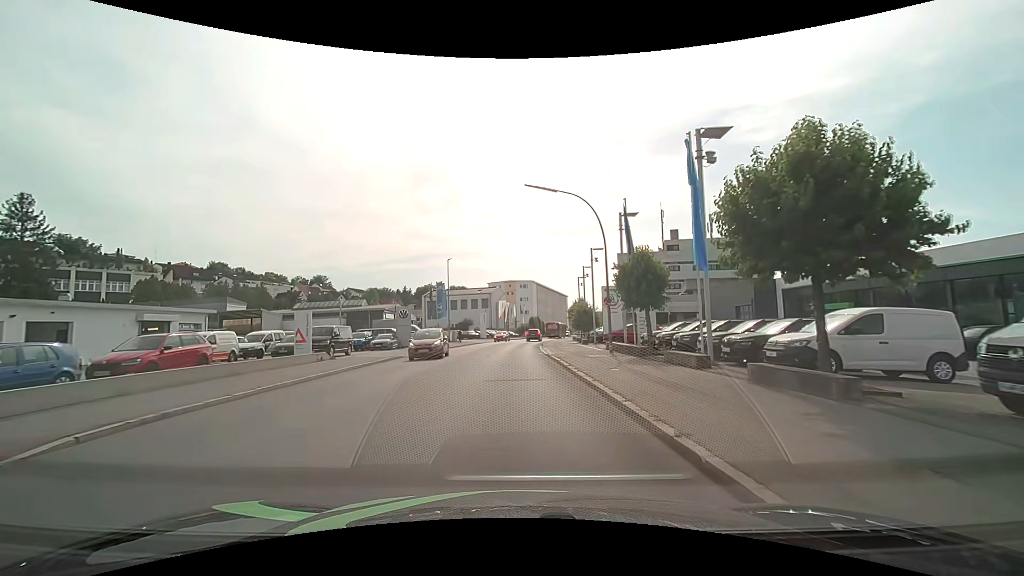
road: tertiary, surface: asphalt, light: Day
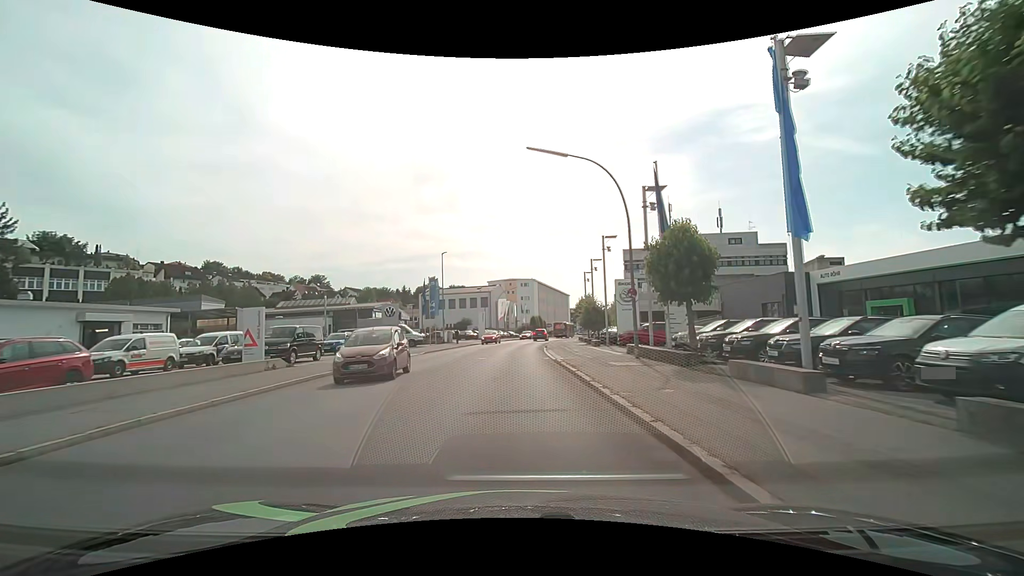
(0.0, +5.3) m; -1°
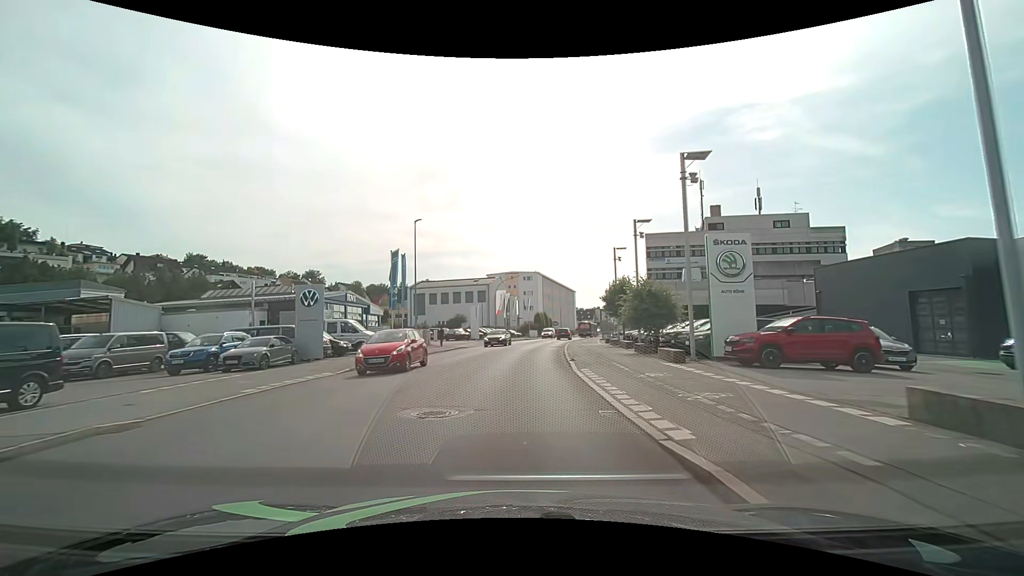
(0.0, +16.5) m; 0°
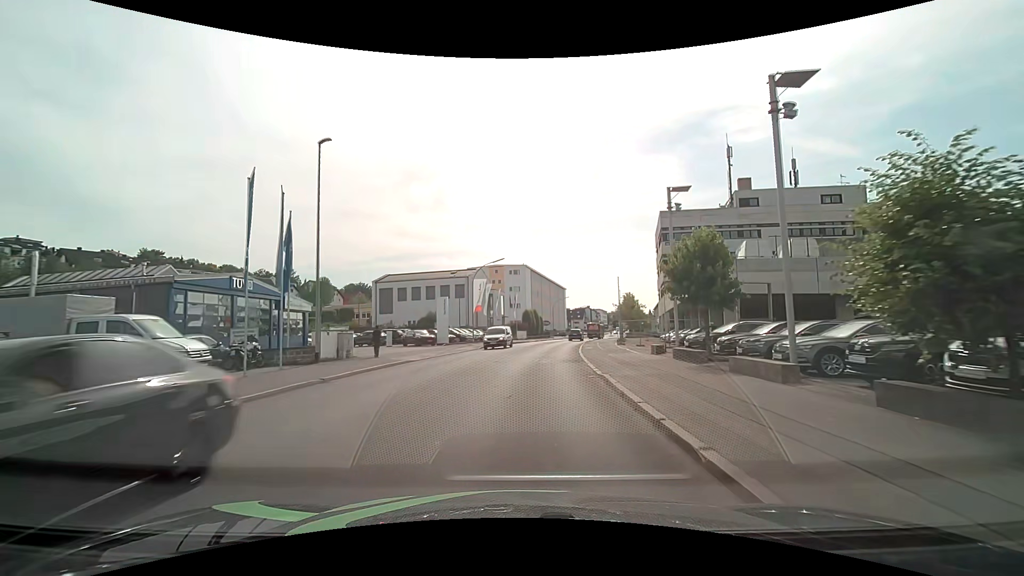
(+0.1, +17.8) m; +2°
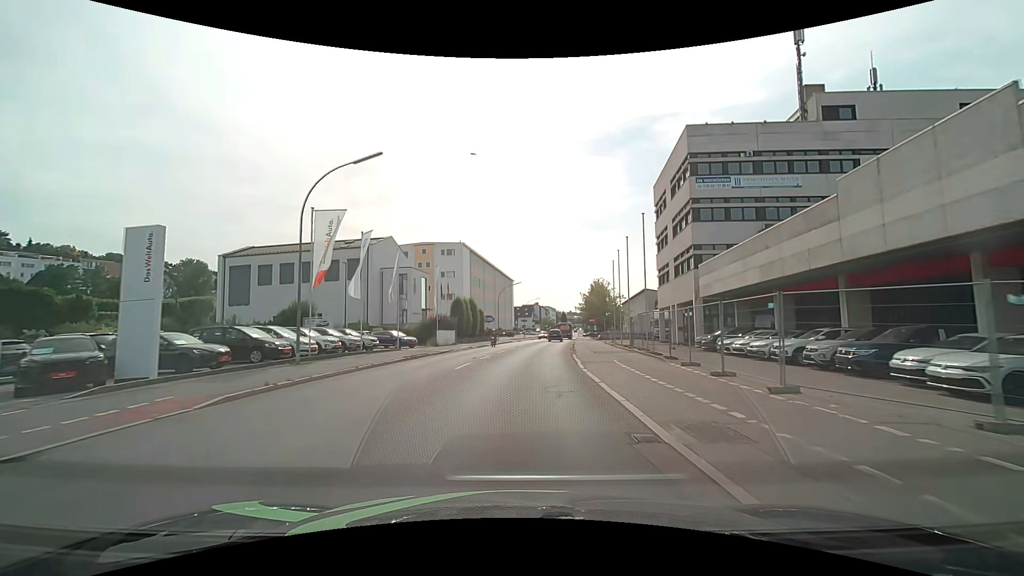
(+2.0, +32.1) m; +6°
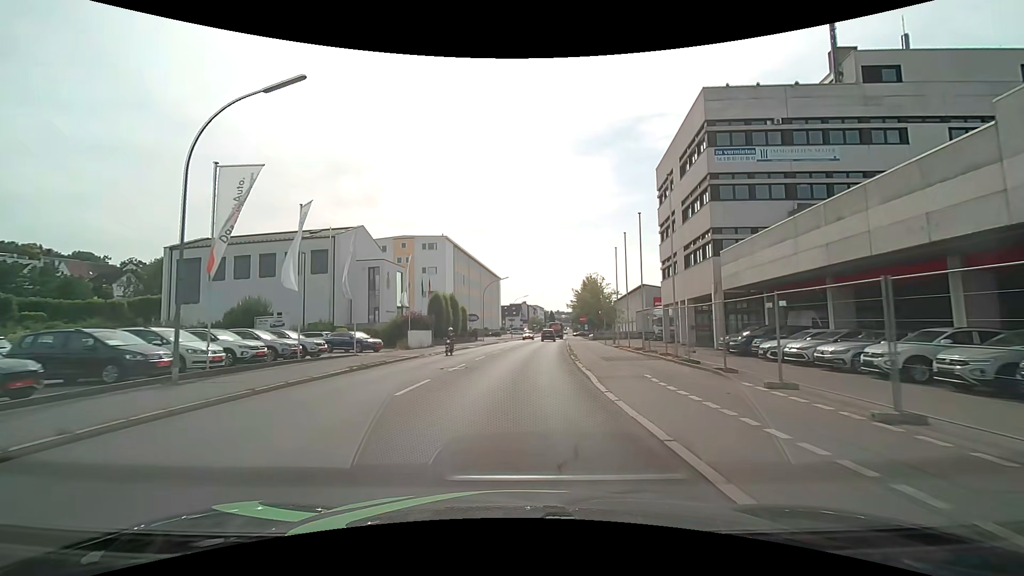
(+0.1, +6.7) m; +1°
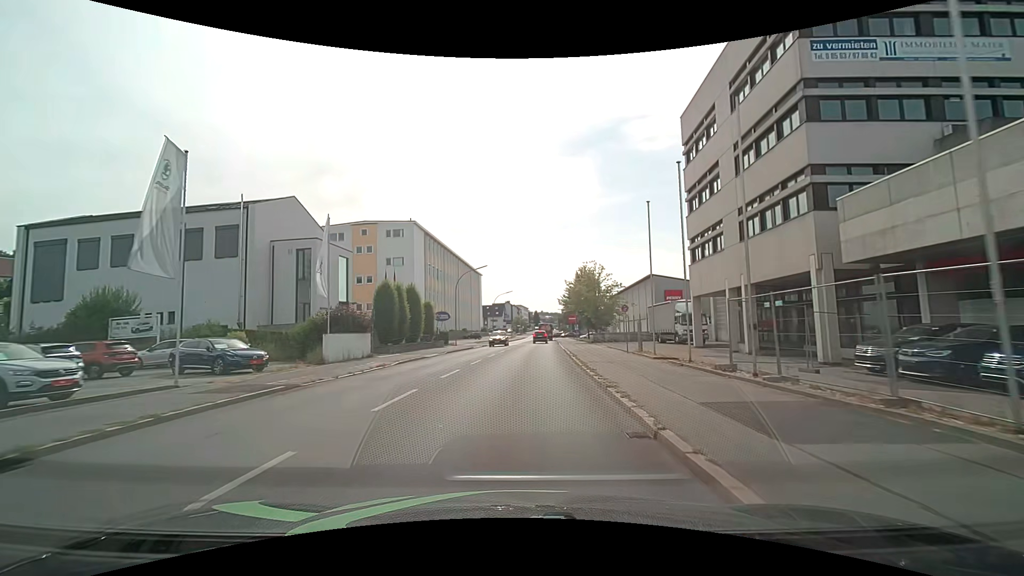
(+0.3, +13.7) m; +2°
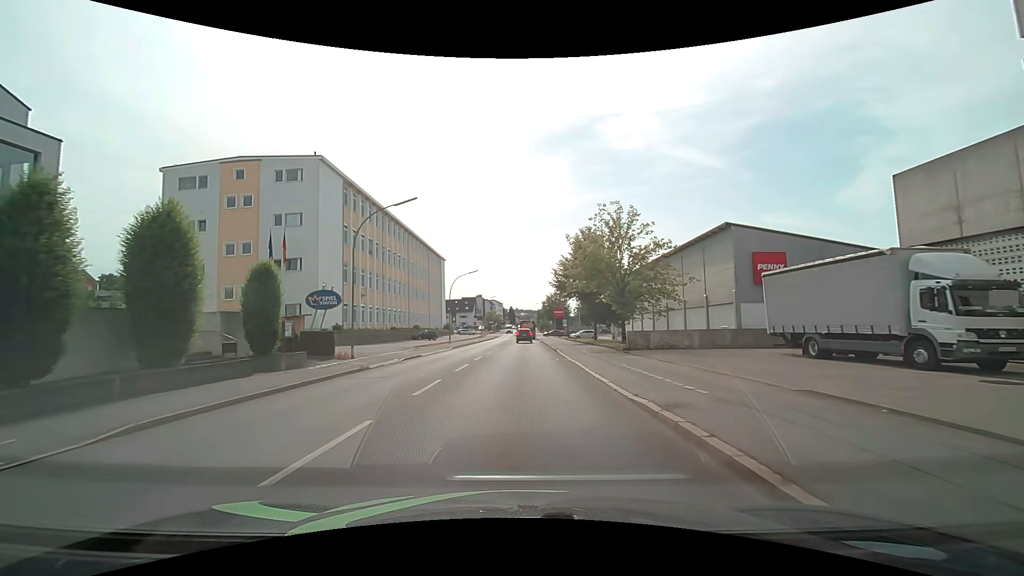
(+0.7, +28.2) m; +3°
(0, +10) (0, +20) (0, +30) (+1, +40) (+1, +50) (+1, +60) (+1, +70) (+1, +80) (+2, +90) (+2, +100) m
